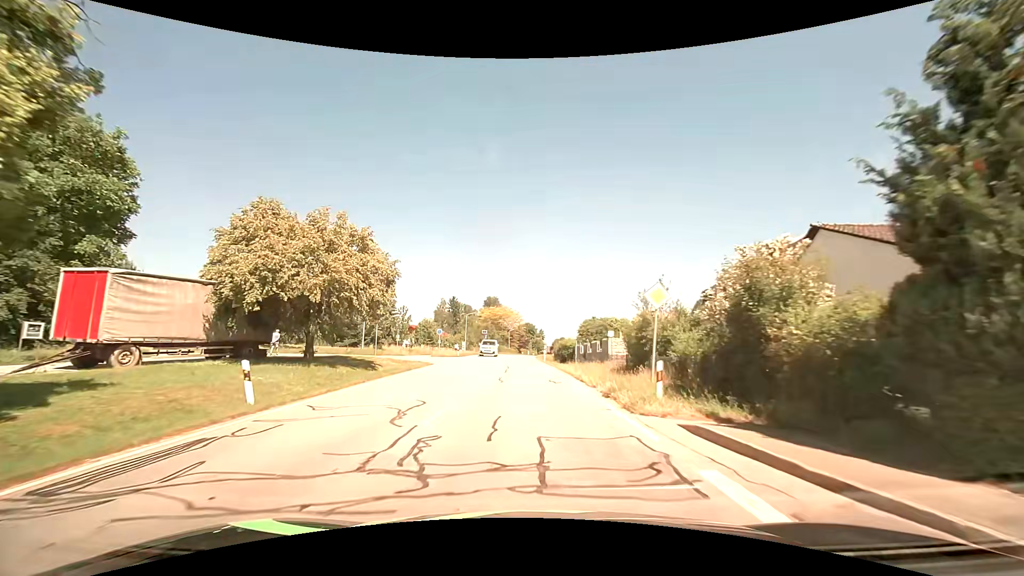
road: secondary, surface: asphalt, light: Day
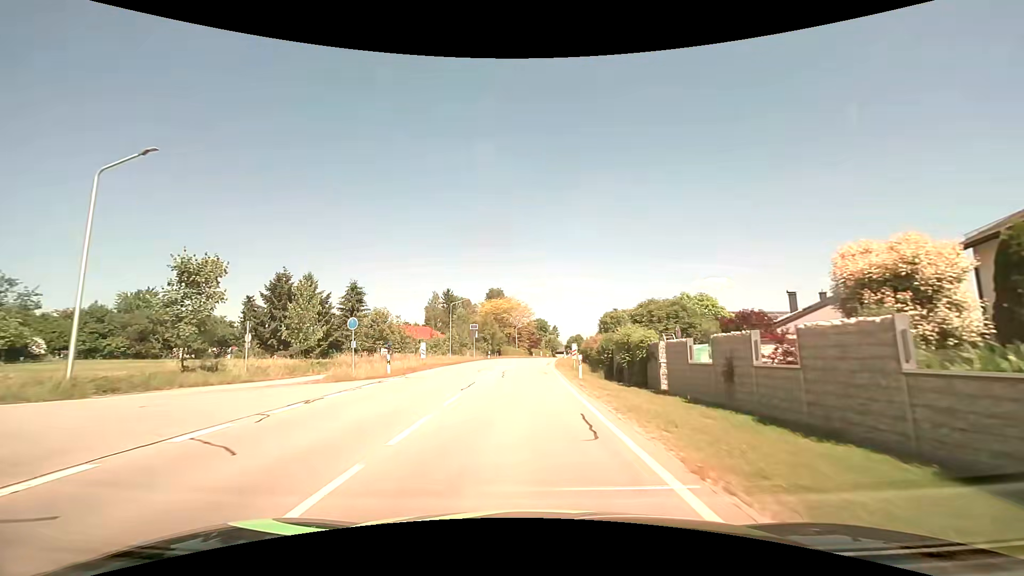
(-0.1, +28.5) m; -1°
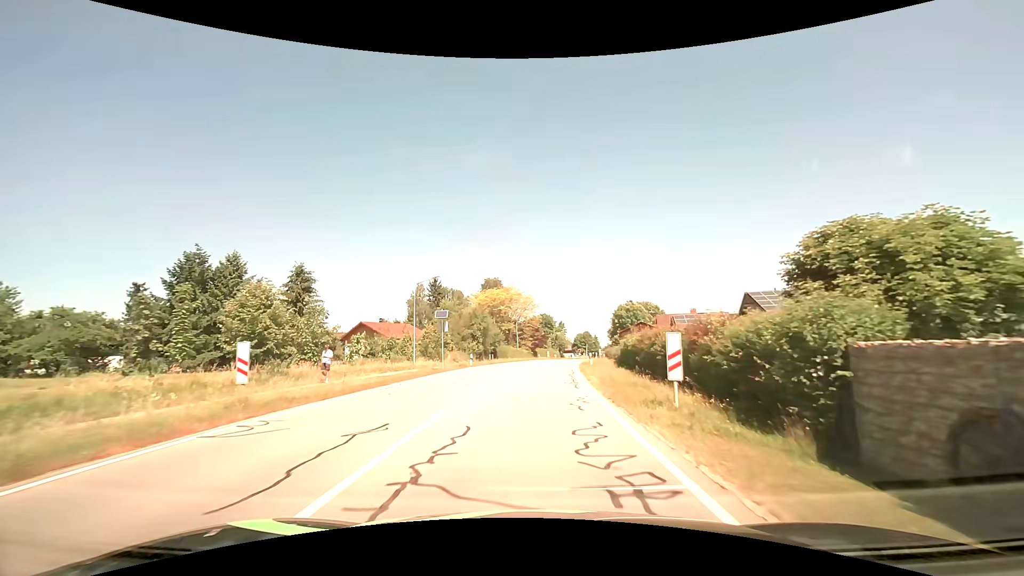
(-0.3, +22.0) m; 0°
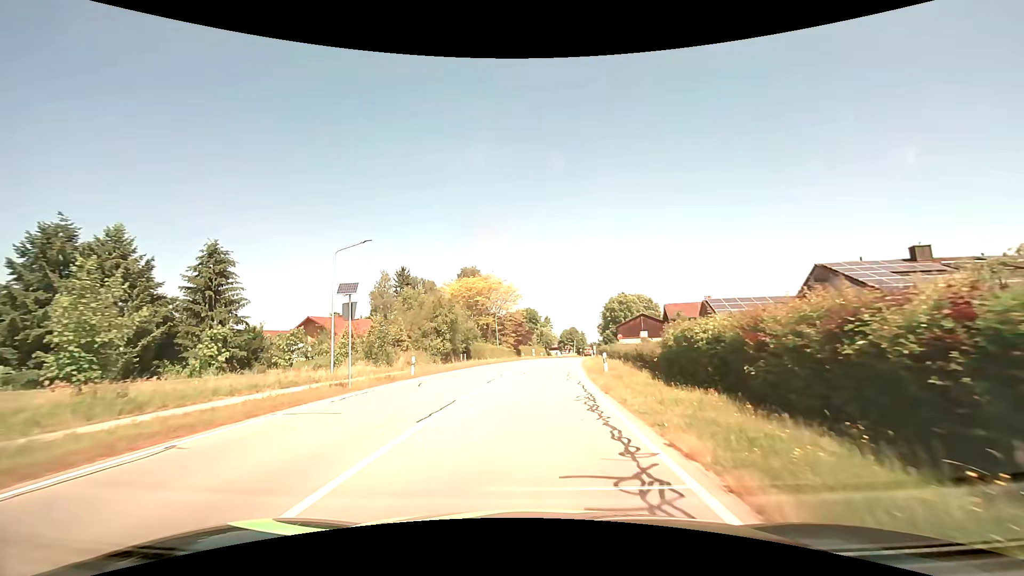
(+0.2, +14.3) m; +2°
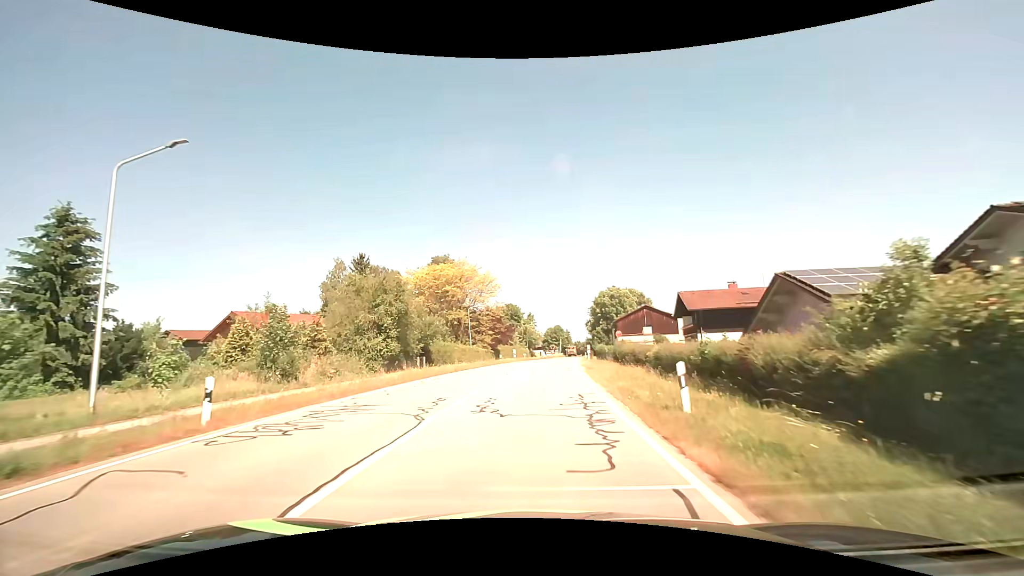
(+0.2, +14.0) m; +1°
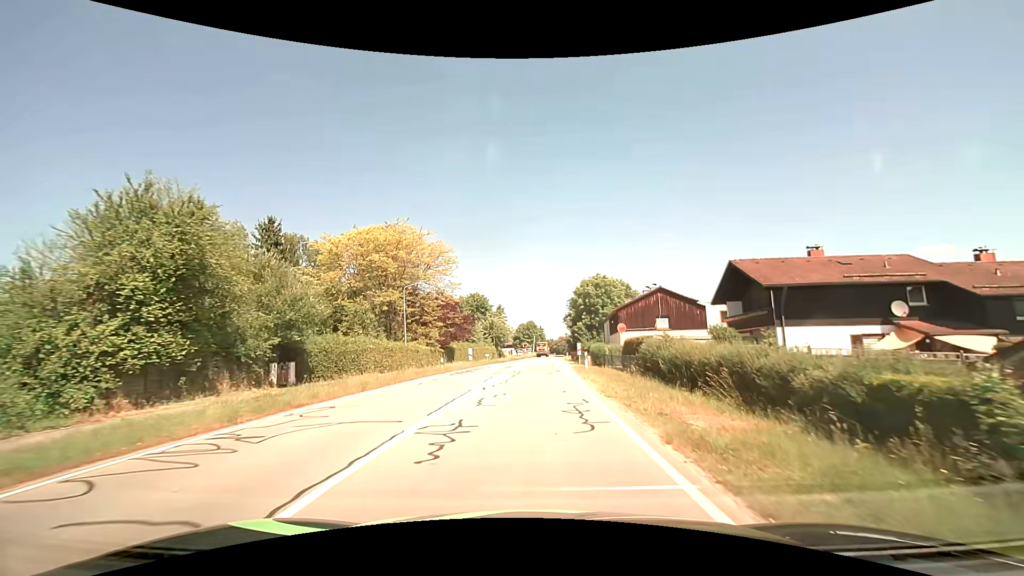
(+0.6, +20.4) m; +3°
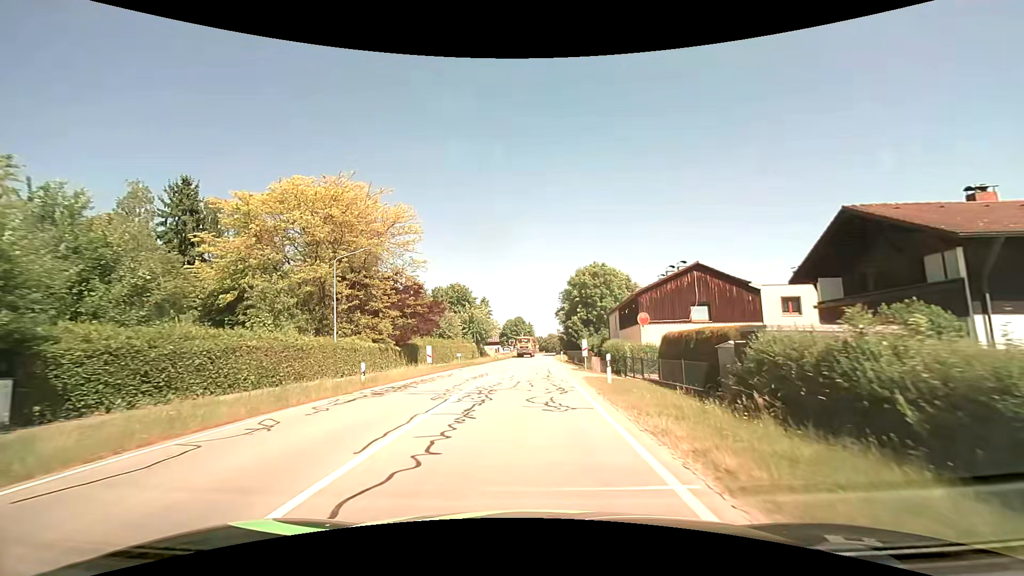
(+0.1, +13.1) m; +1°
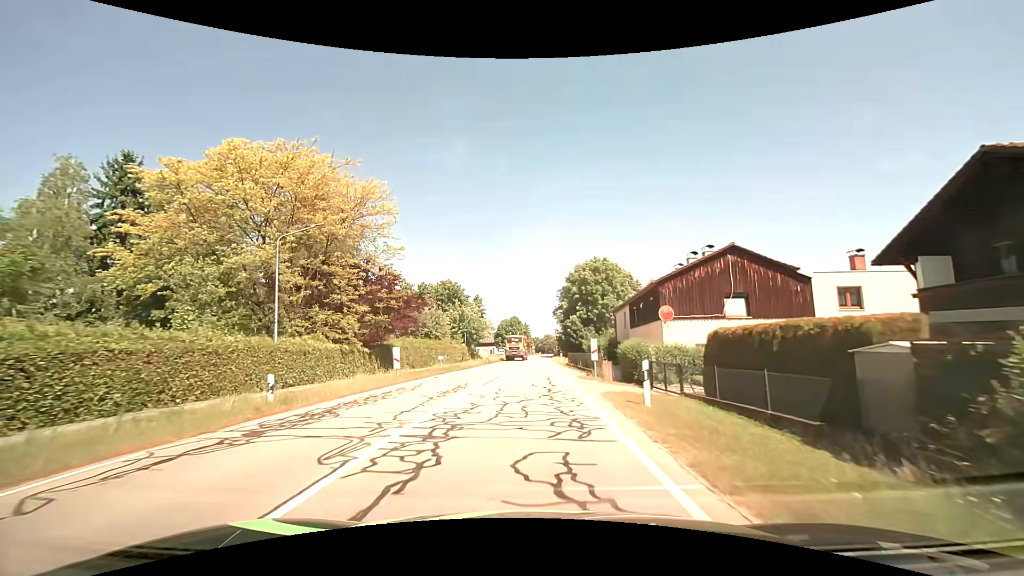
(0.0, +6.4) m; +1°
(0, +10) (0, +20) (0, +30) (0, +40) (0, +50) (+1, +60) (+1, +70) (+2, +80) (+2, +90) (+2, +100) m
